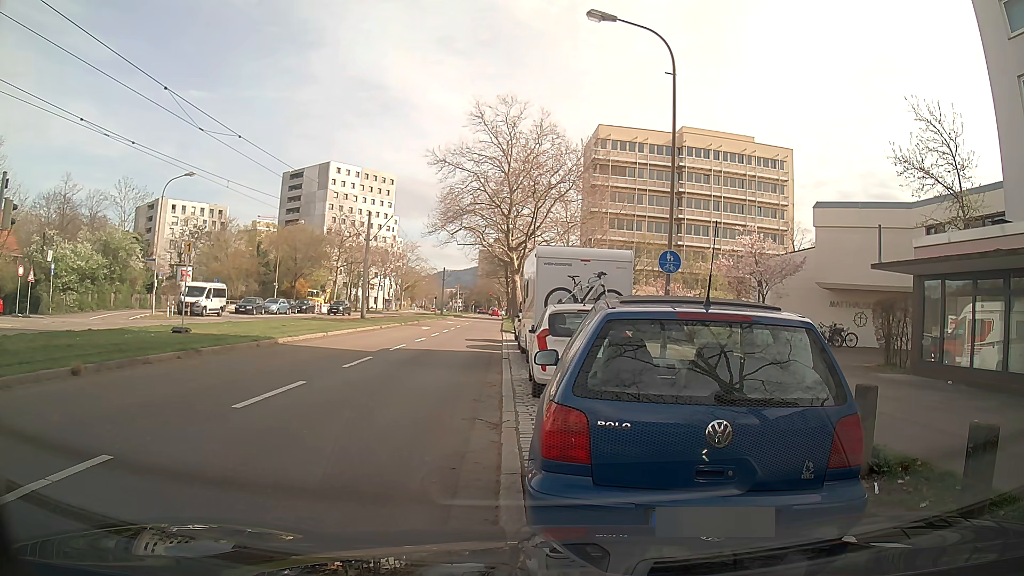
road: tertiary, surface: asphalt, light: Day
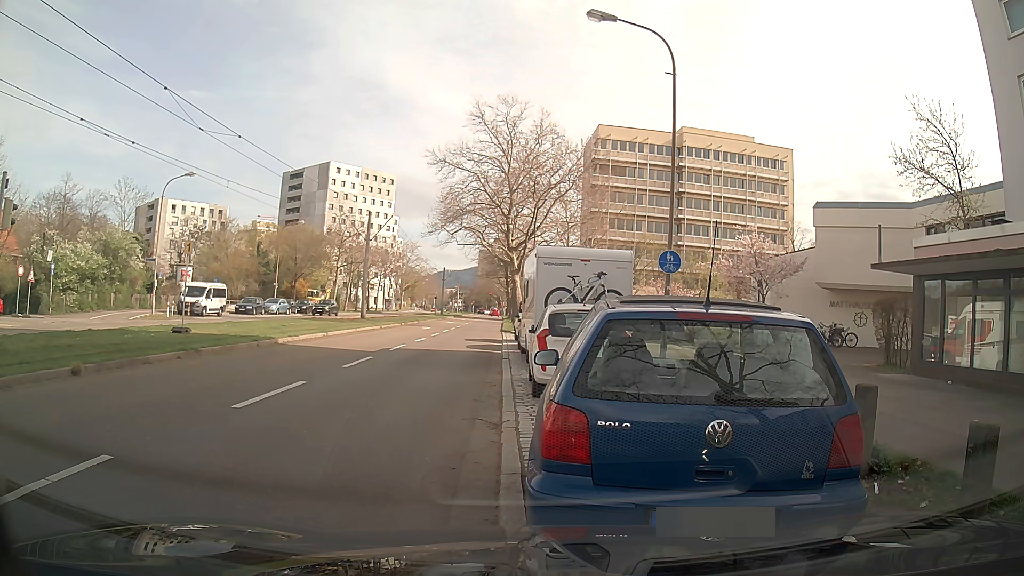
(0.0, 0.0) m; 0°
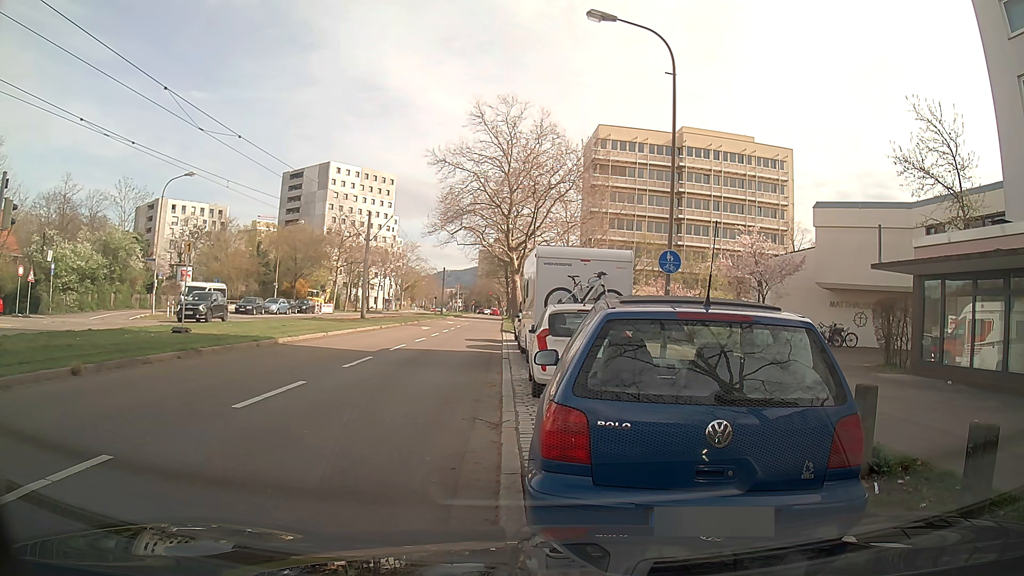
(0.0, 0.0) m; 0°
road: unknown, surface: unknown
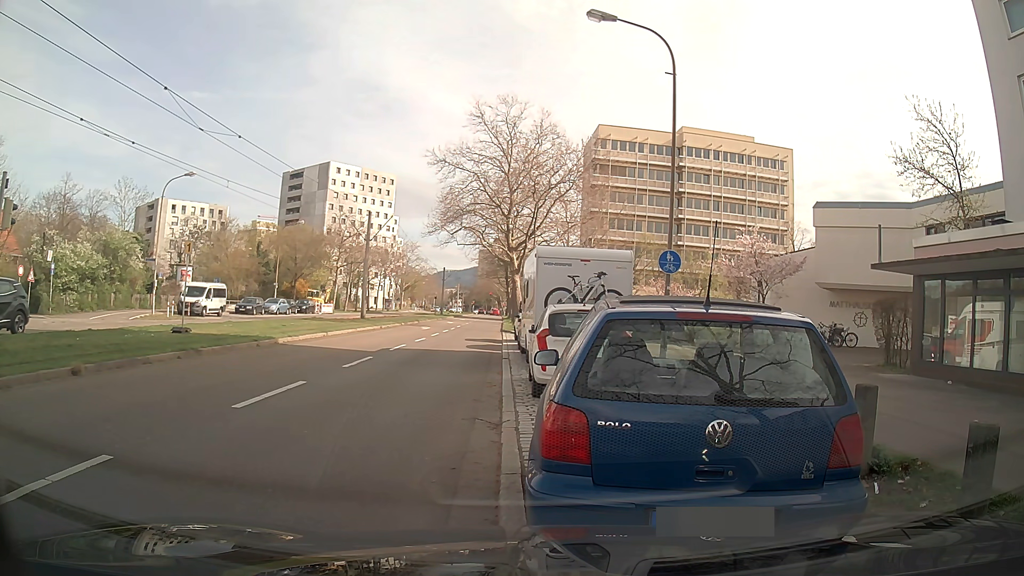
(0.0, 0.0) m; 0°
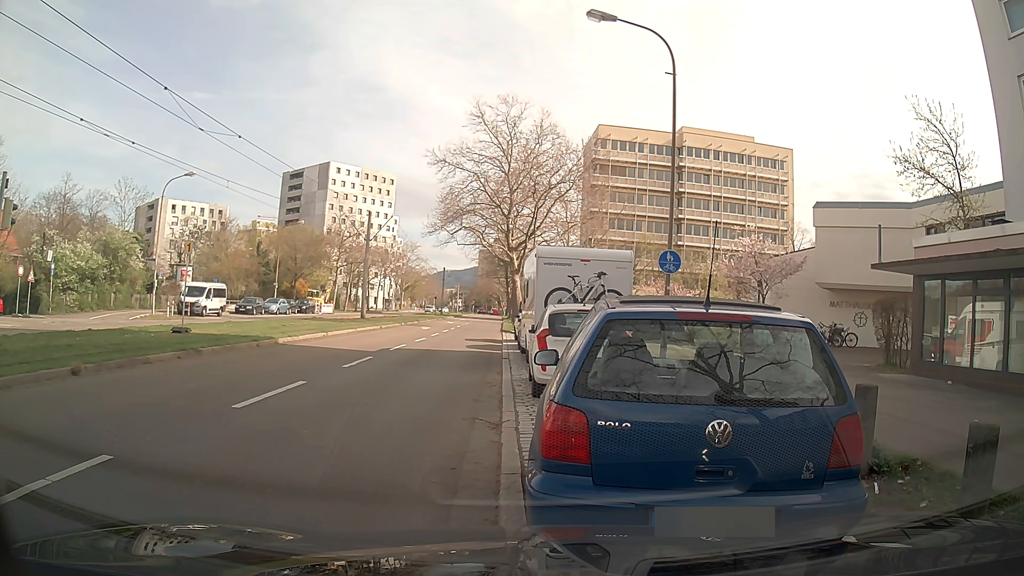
(0.0, 0.0) m; 0°
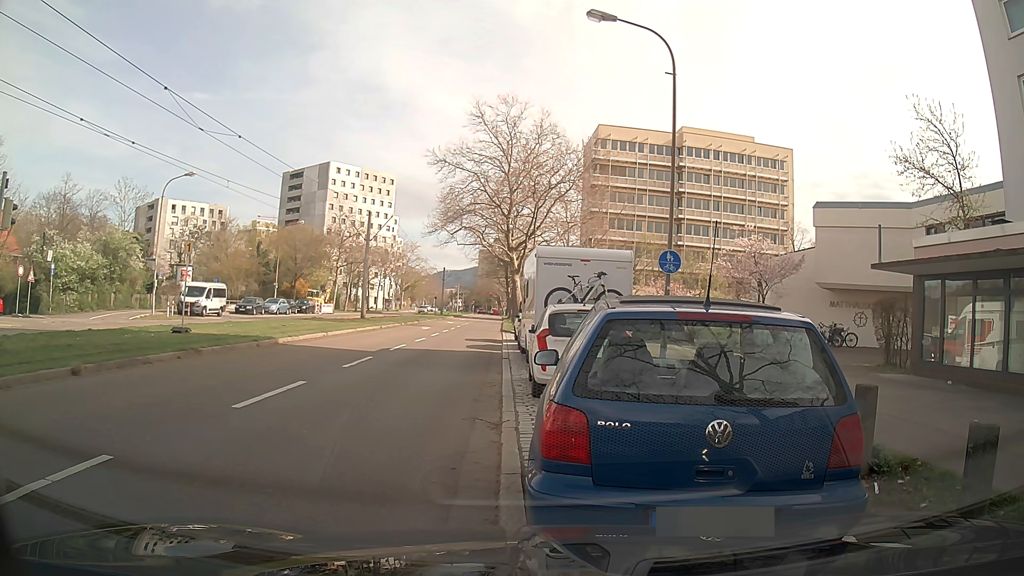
(0.0, 0.0) m; 0°
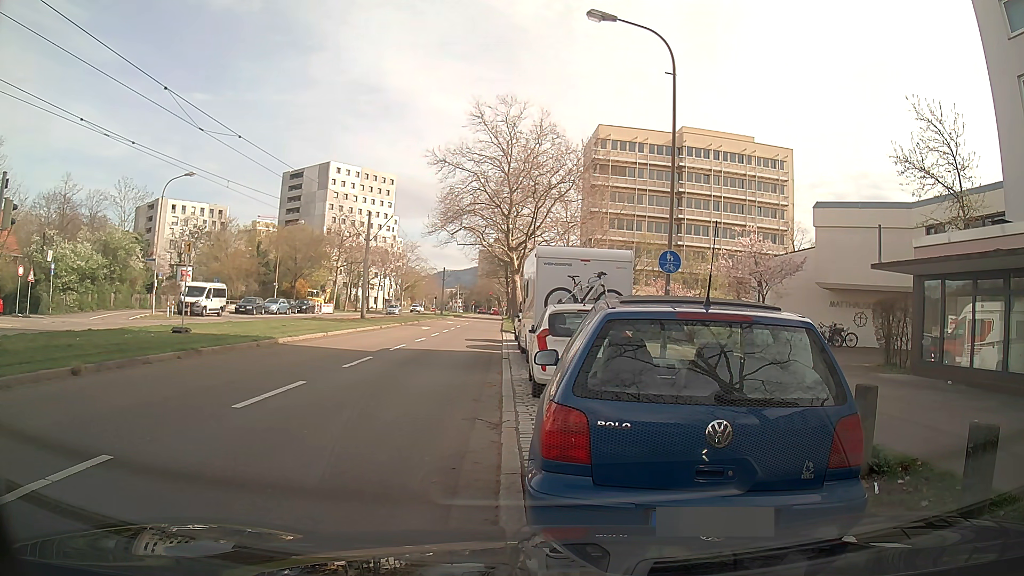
(0.0, 0.0) m; 0°
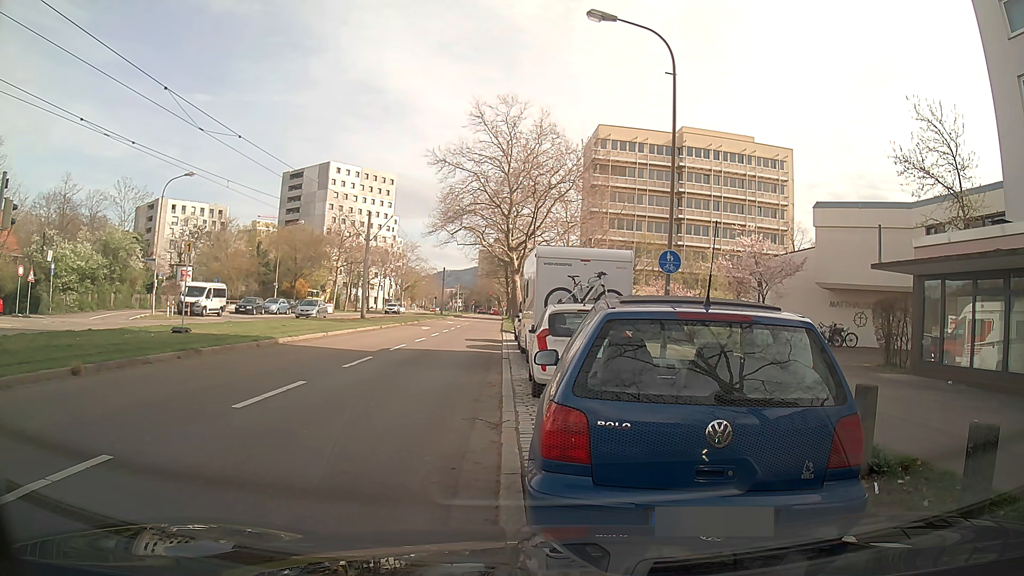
(0.0, 0.0) m; 0°
